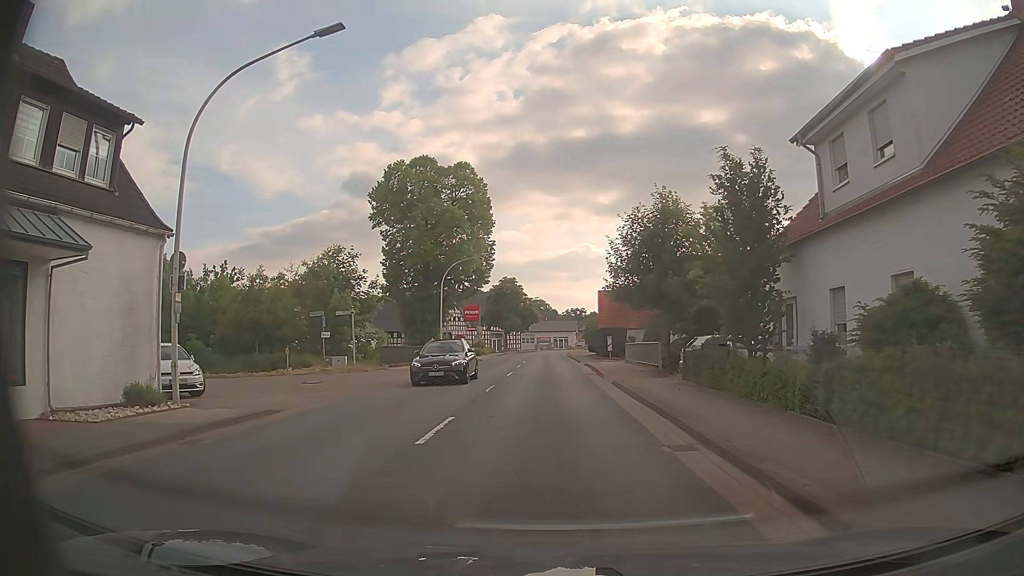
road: primary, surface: asphalt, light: Day
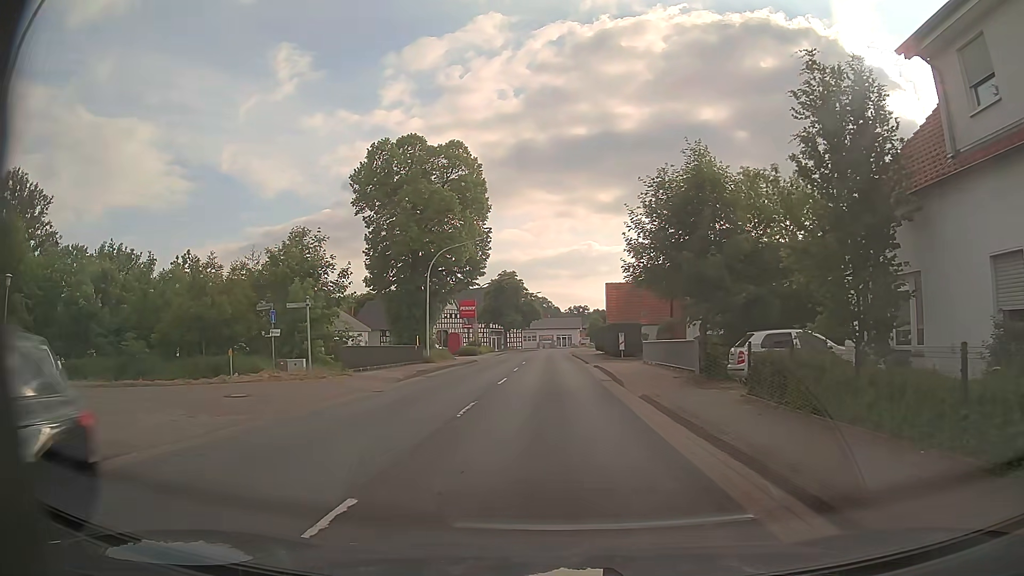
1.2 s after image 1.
(0.0, +6.5) m; 0°
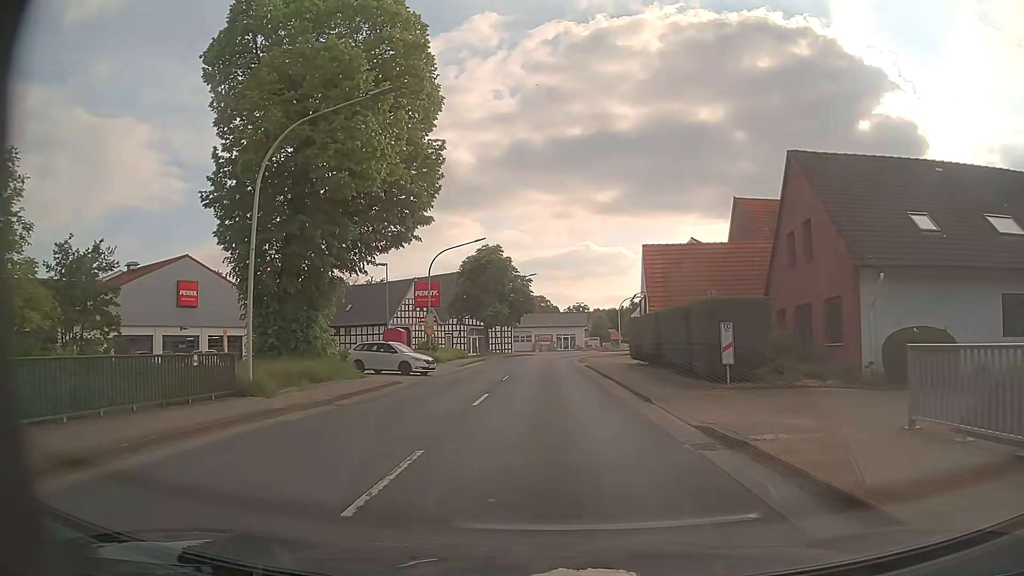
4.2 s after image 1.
(-0.2, +25.5) m; -1°
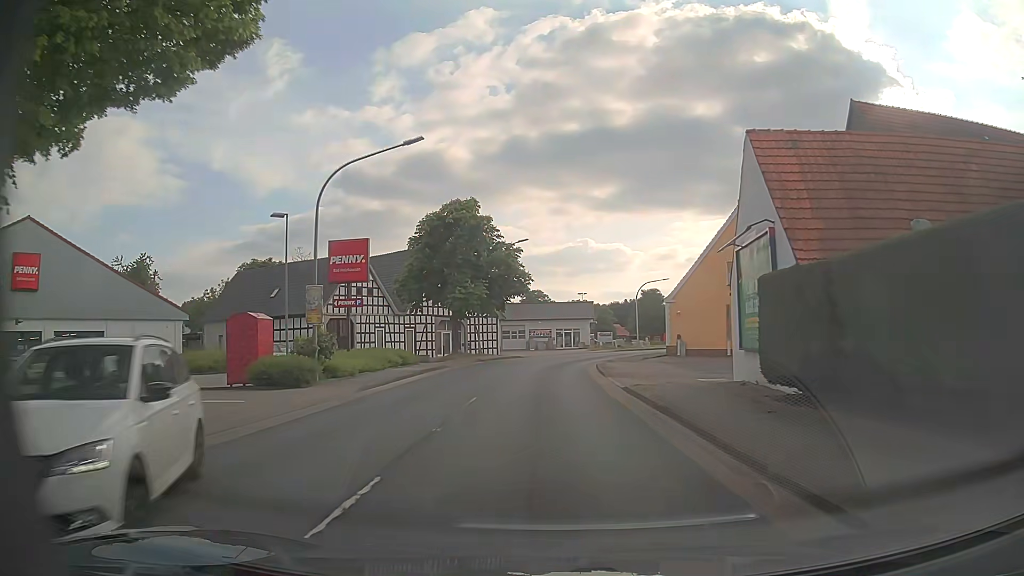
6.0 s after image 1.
(+0.3, +20.3) m; +1°
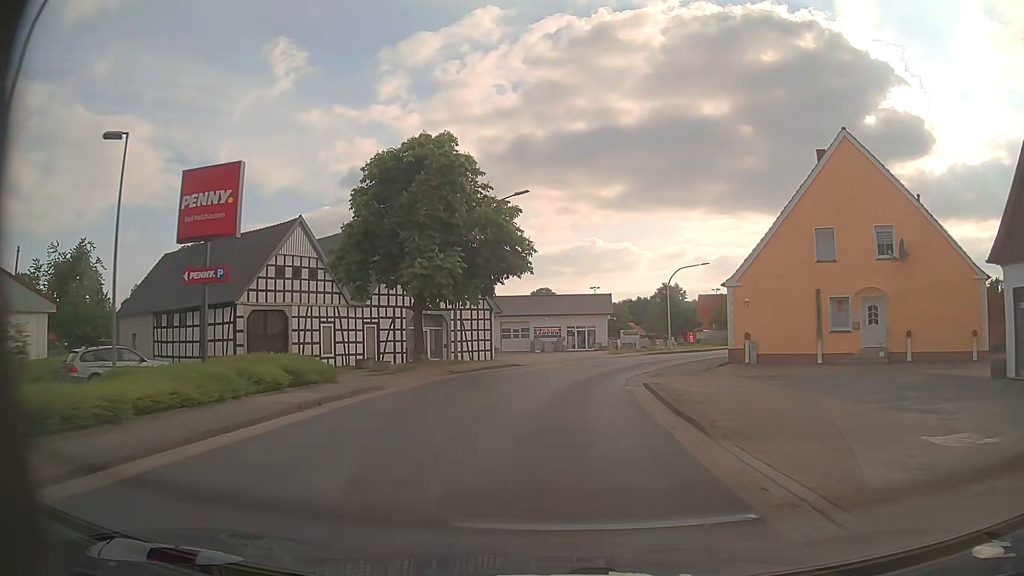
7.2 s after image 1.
(0.0, +14.6) m; -1°
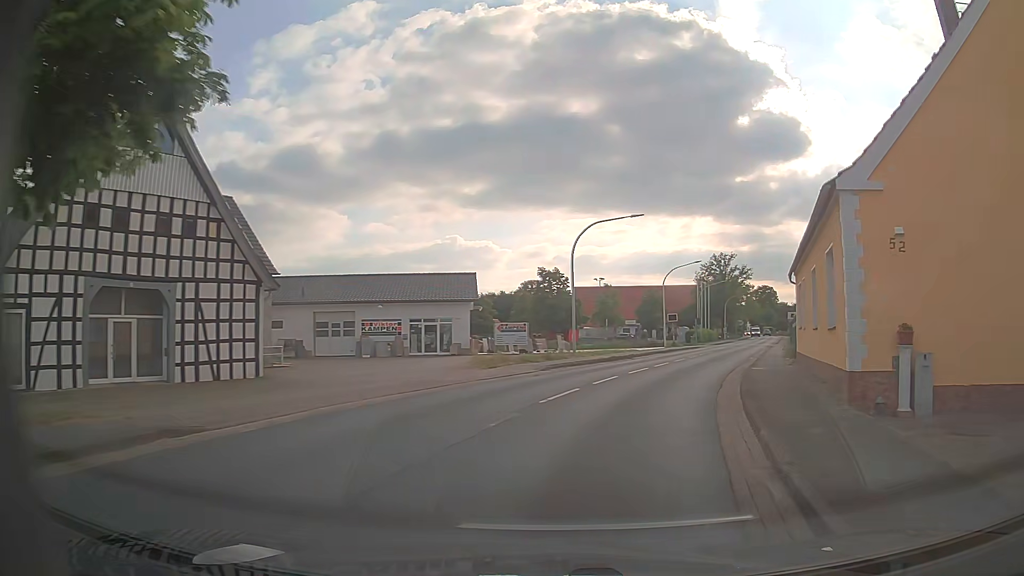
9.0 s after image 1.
(+1.5, +22.5) m; +13°
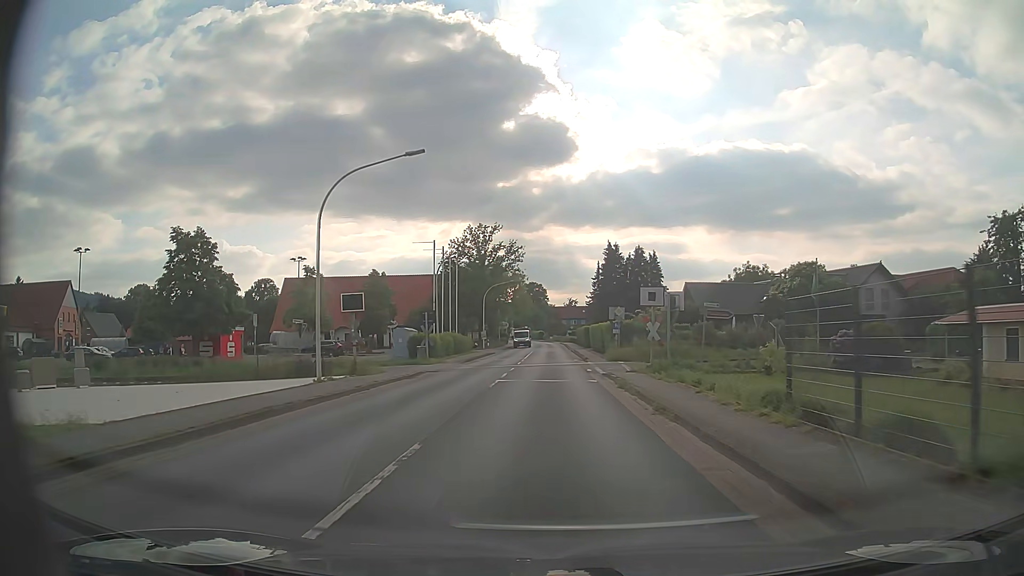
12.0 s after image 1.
(+8.8, +36.7) m; +20°
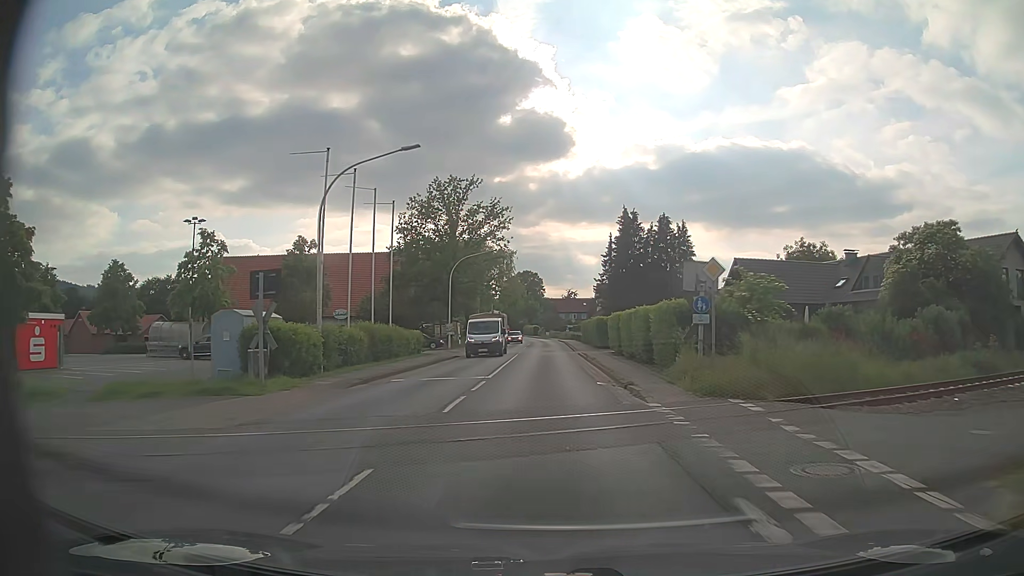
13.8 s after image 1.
(+0.1, +23.5) m; 0°
(0, +10) (0, +20) (0, +30) (0, +40) (0, +50) (0, +60) (0, +70) (0, +80) (-1, +90) (-1, +100) m
